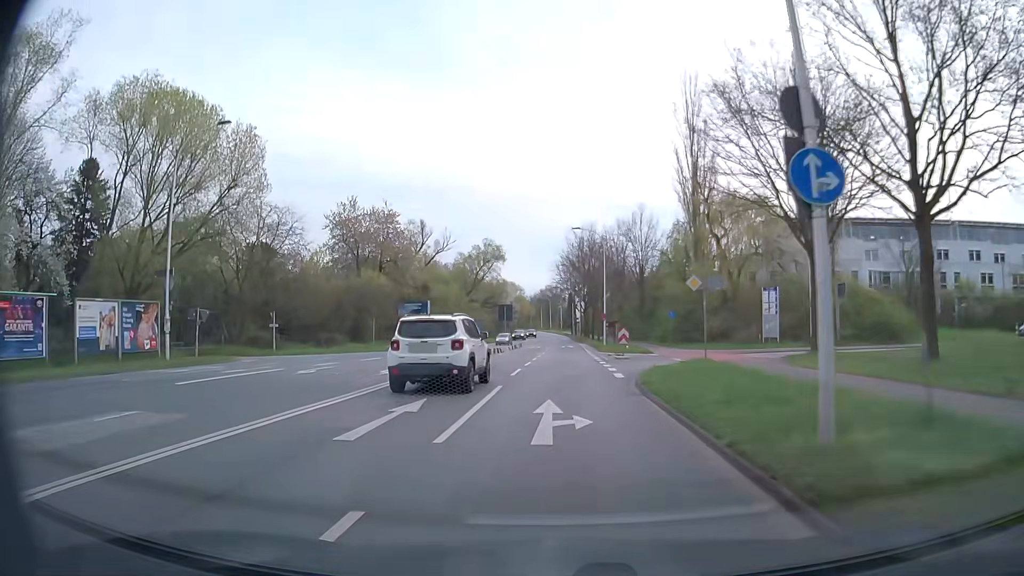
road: secondary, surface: asphalt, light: Day
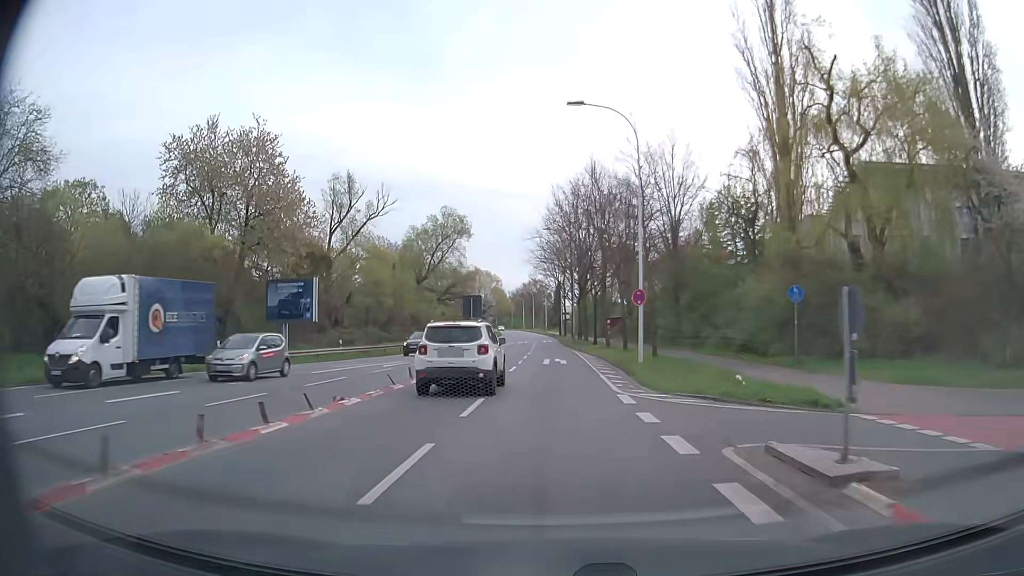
(+0.5, +32.4) m; +1°
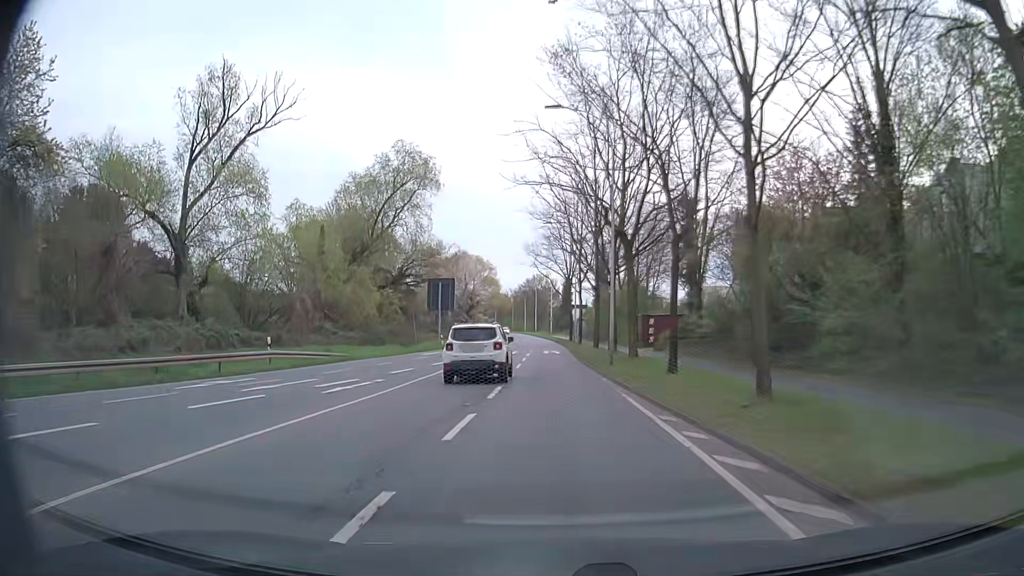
(-0.3, +33.6) m; -1°
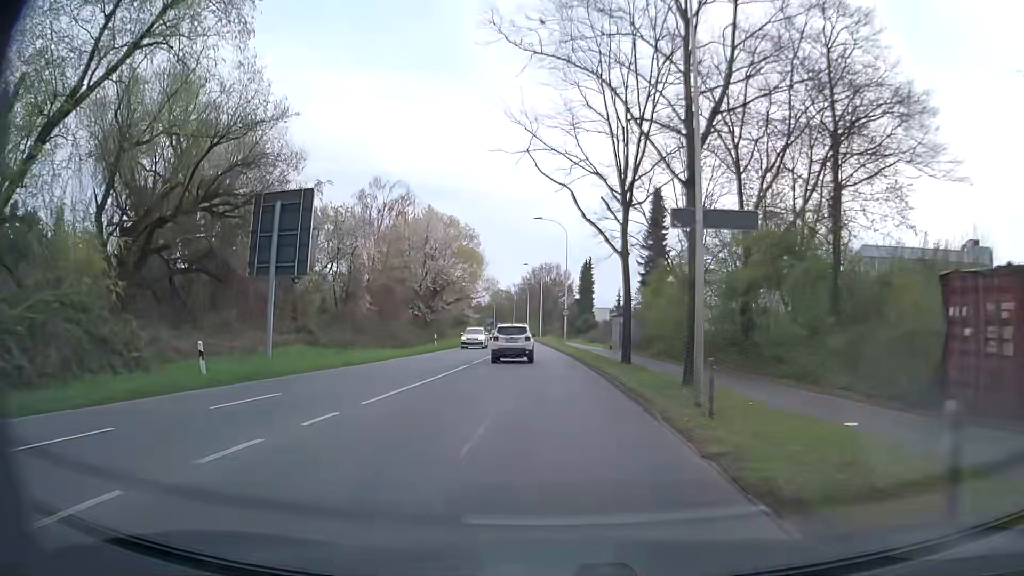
(-0.4, +43.6) m; -1°
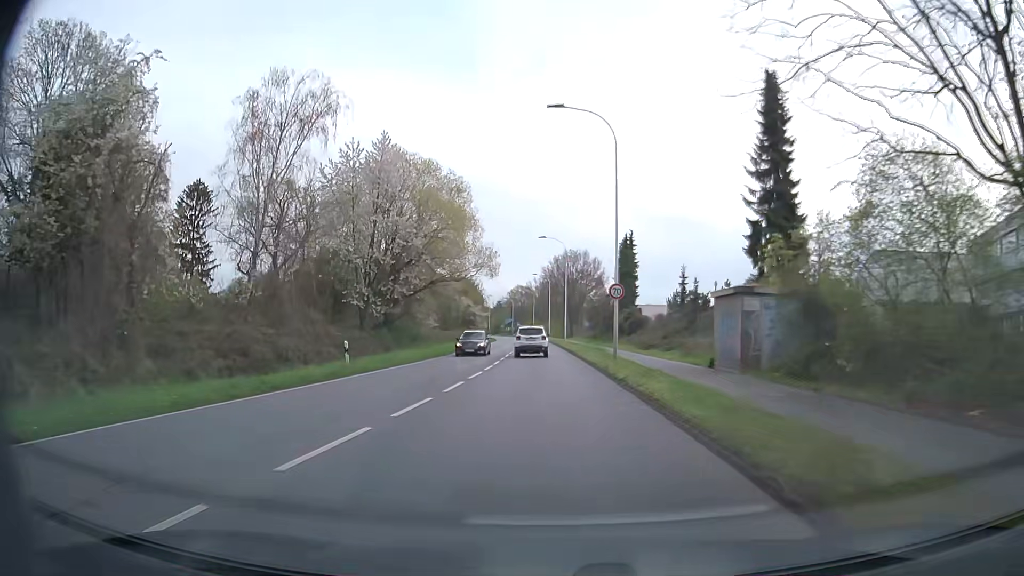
(-0.1, +27.1) m; -1°
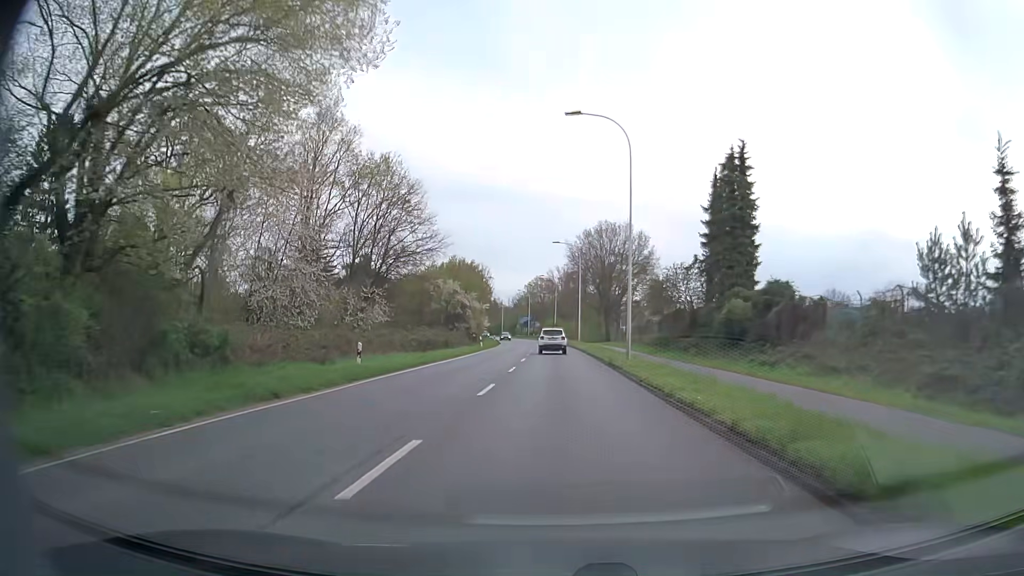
(-1.0, +37.6) m; -2°
